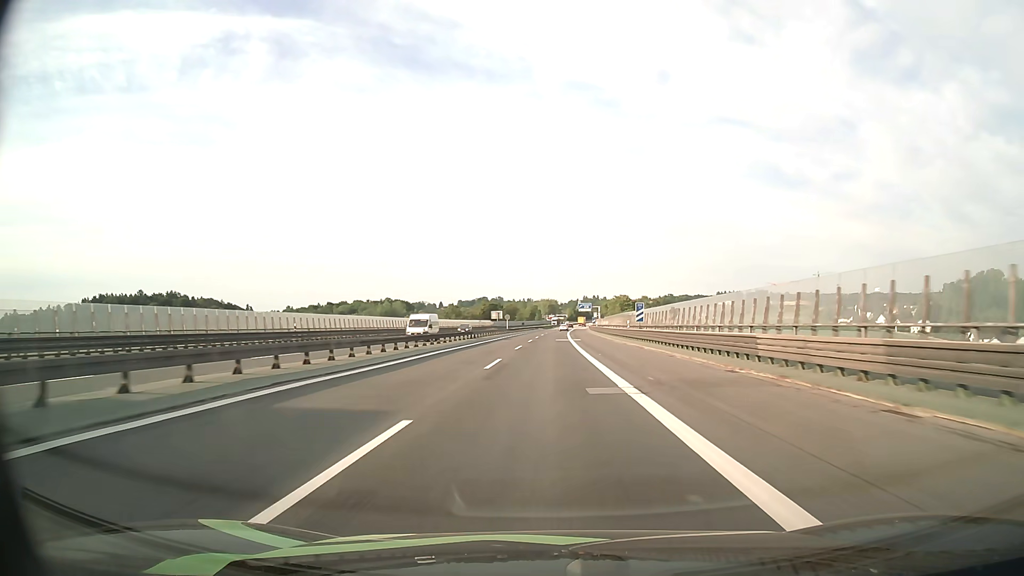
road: motorway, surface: asphalt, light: Day
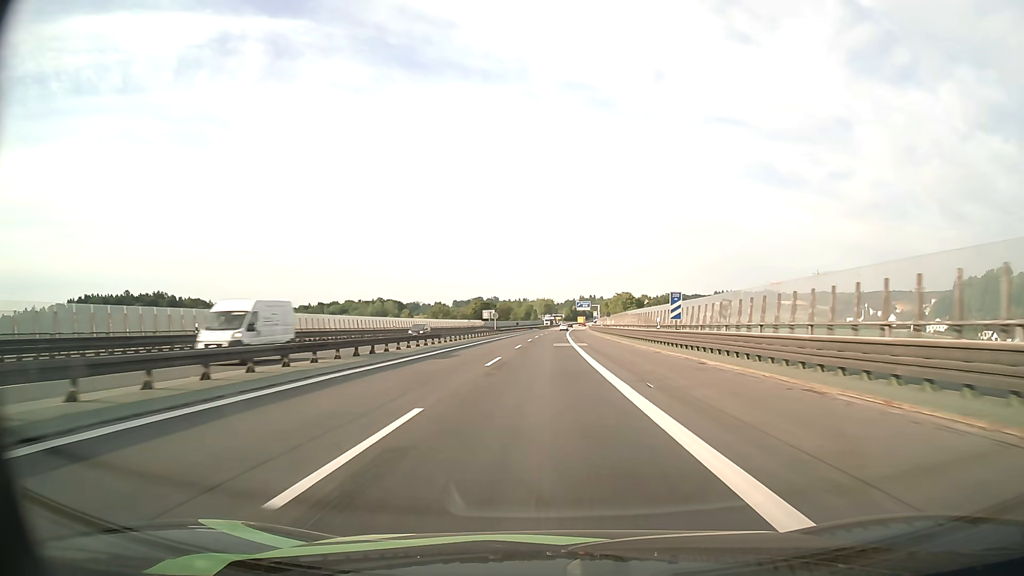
(+0.1, +16.6) m; 0°
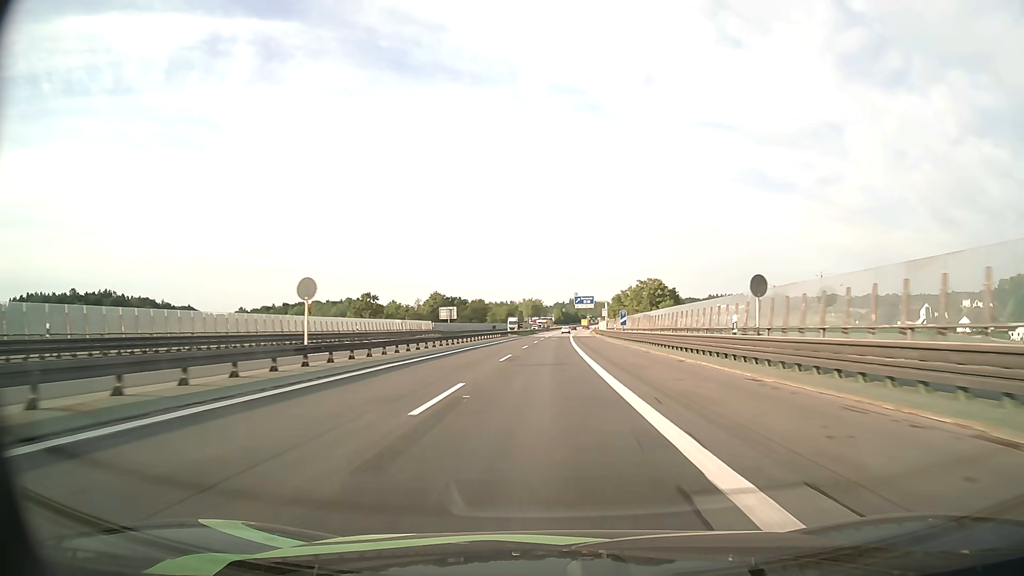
(+0.5, +66.4) m; +1°
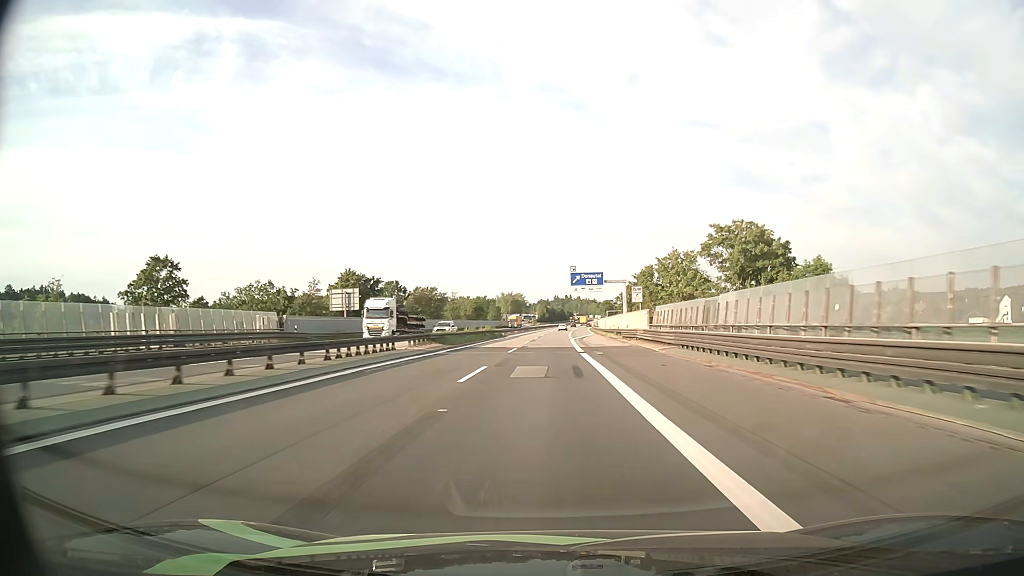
(+0.8, +66.4) m; +1°
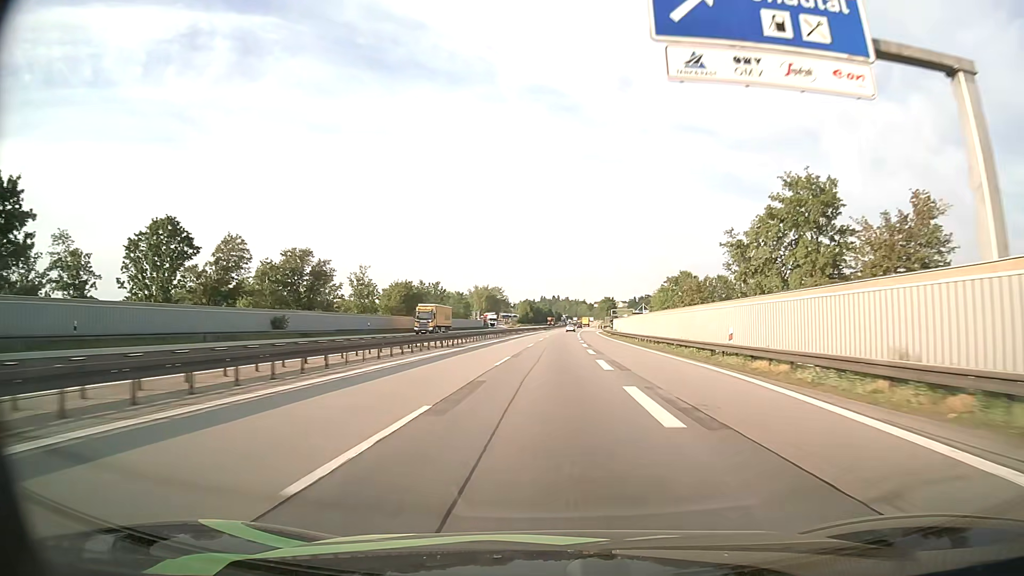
(+0.9, +83.0) m; +1°
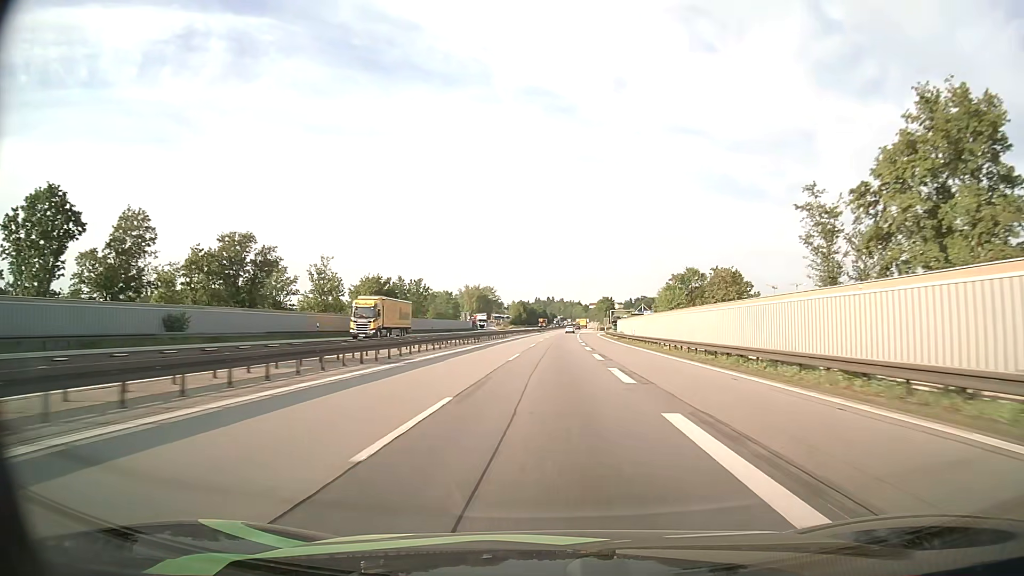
(+0.1, +16.6) m; +1°
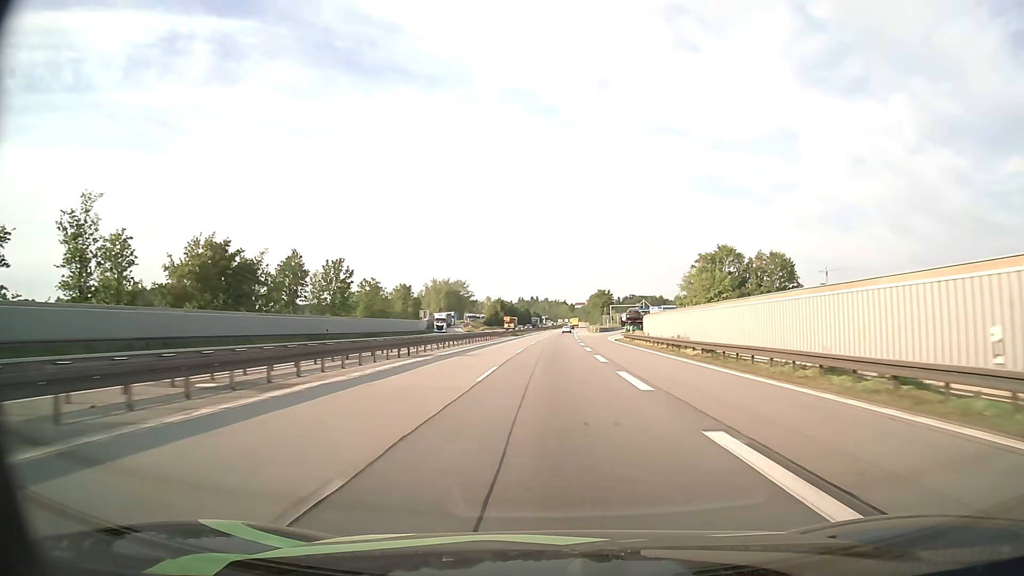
(+0.6, +49.8) m; +1°
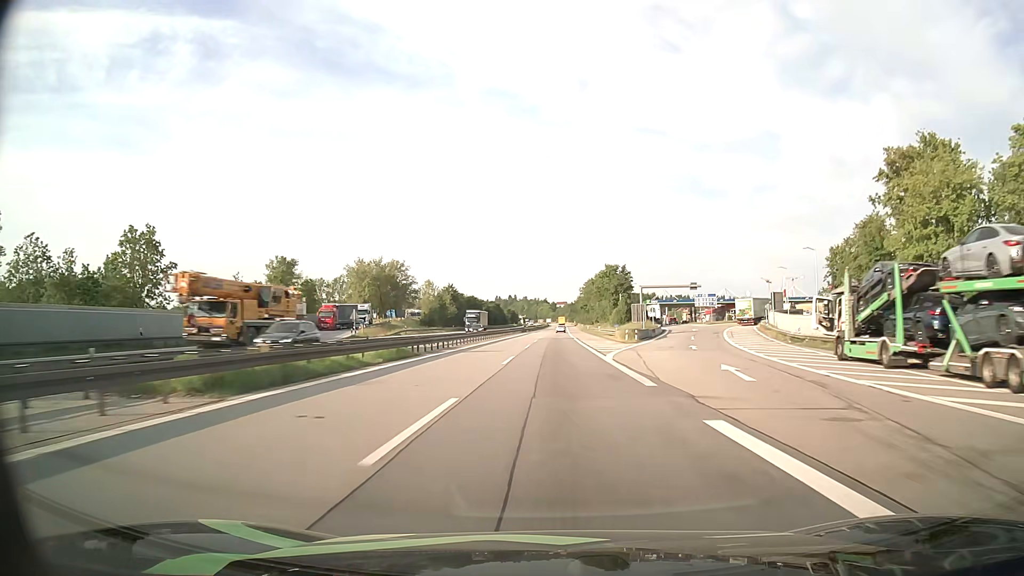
(+1.1, +83.0) m; +2°
(0, +10) (0, +20) (0, +30) (0, +40) (0, +50) (+1, +60) (+1, +70) (+1, +80) (+1, +90) (+1, +100) m
